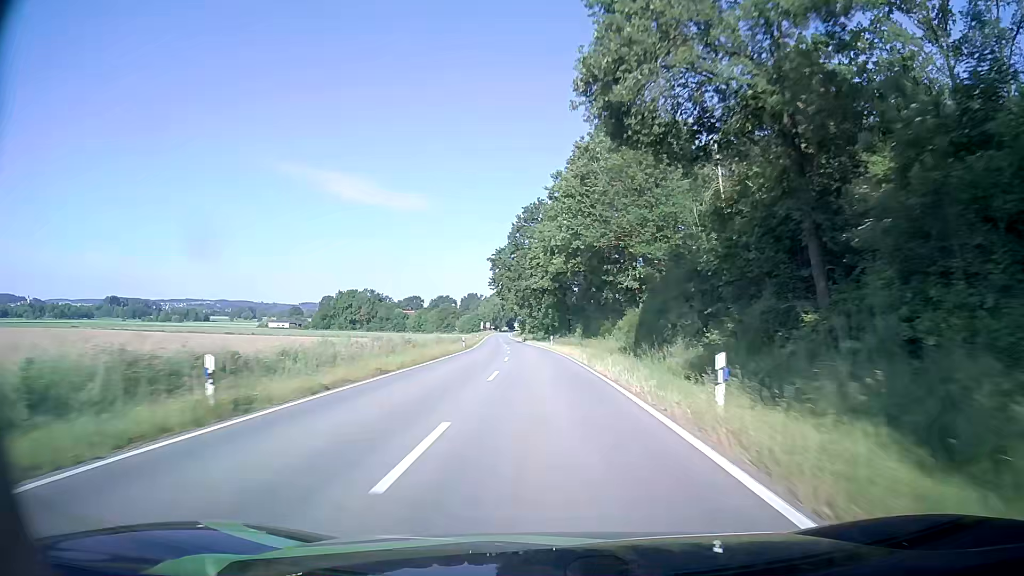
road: tertiary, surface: asphalt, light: Day
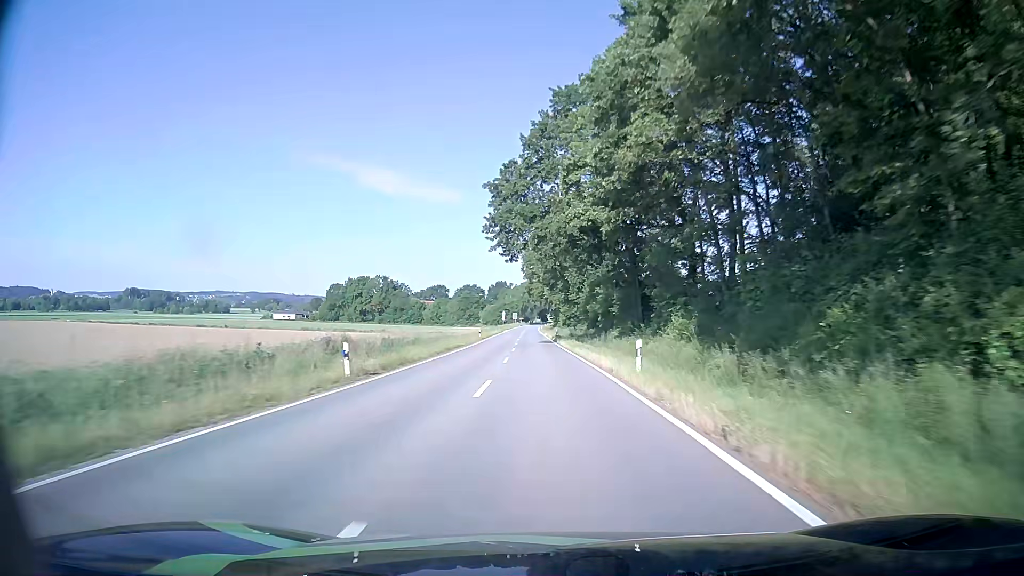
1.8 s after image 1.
(-1.5, +42.2) m; -3°
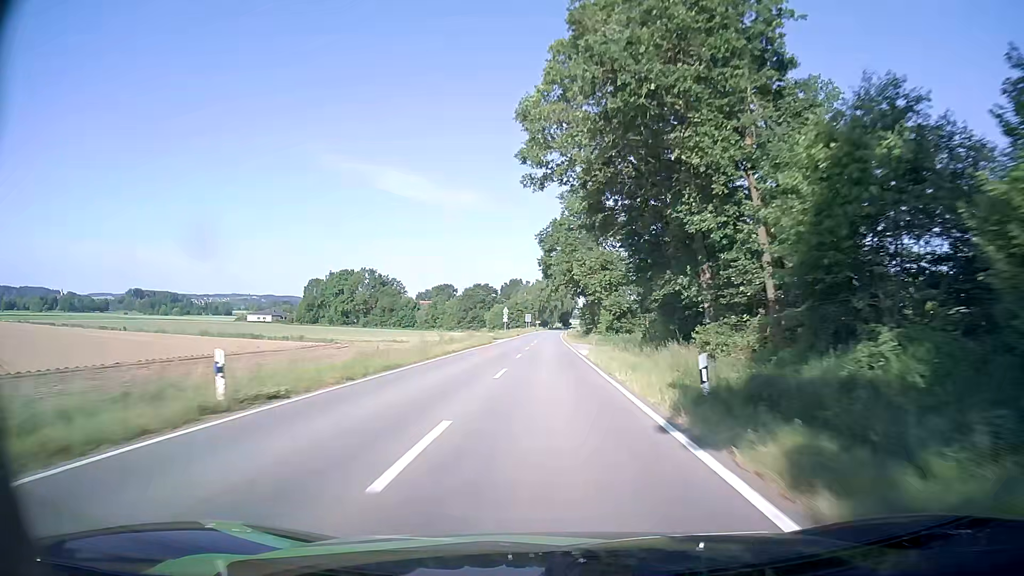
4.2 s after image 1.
(-1.3, +57.5) m; -2°
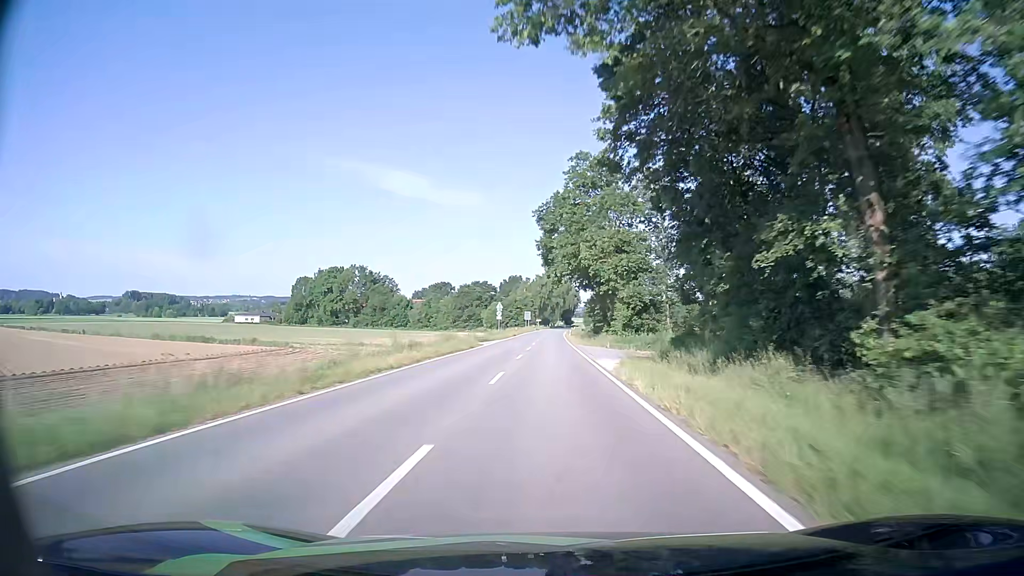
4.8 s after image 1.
(0.0, +14.5) m; 0°
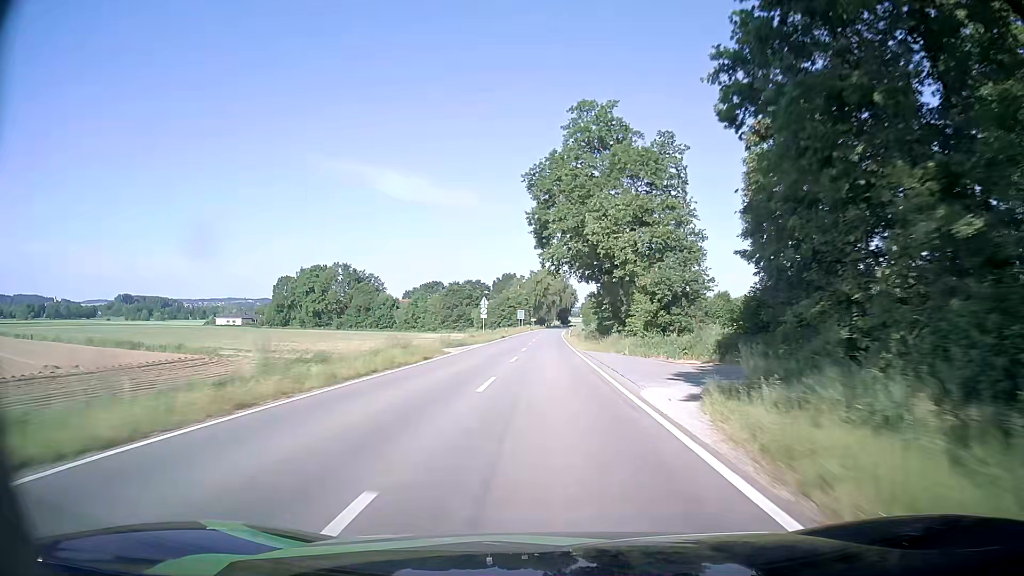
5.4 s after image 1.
(0.0, +14.6) m; 0°
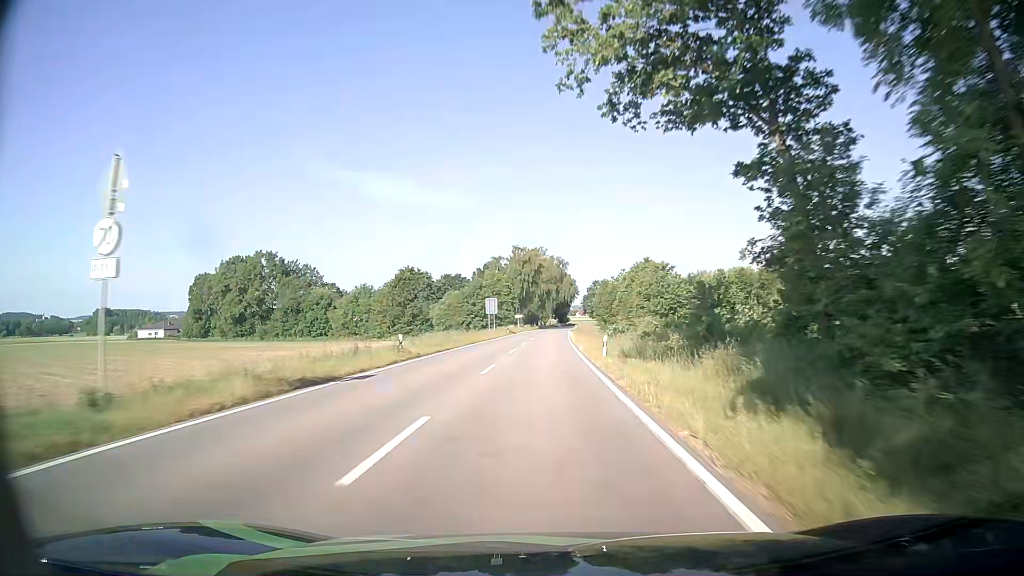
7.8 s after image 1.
(+0.4, +58.0) m; +1°
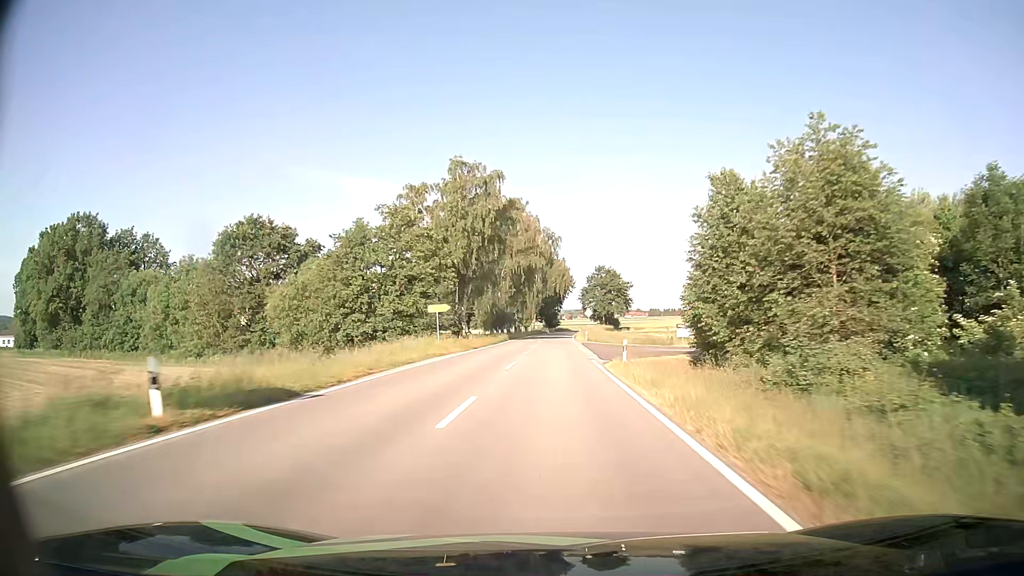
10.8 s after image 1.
(0.0, +71.0) m; +1°
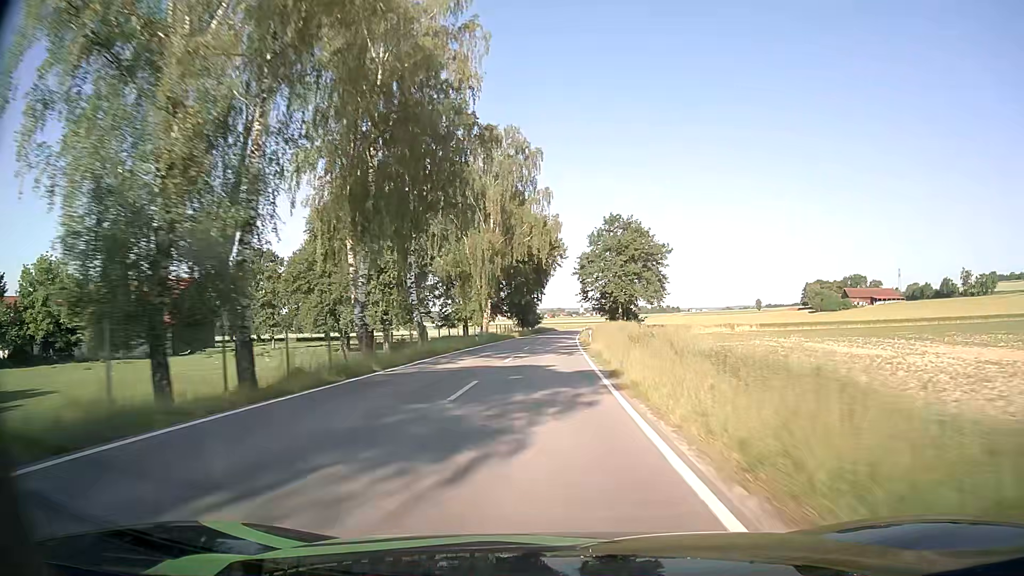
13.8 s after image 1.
(+1.5, +71.4) m; +2°
(0, +10) (0, +20) (0, +30) (0, +40) (0, +50) (+1, +60) (+1, +70) (+1, +80) (+2, +90) (+2, +100) m
